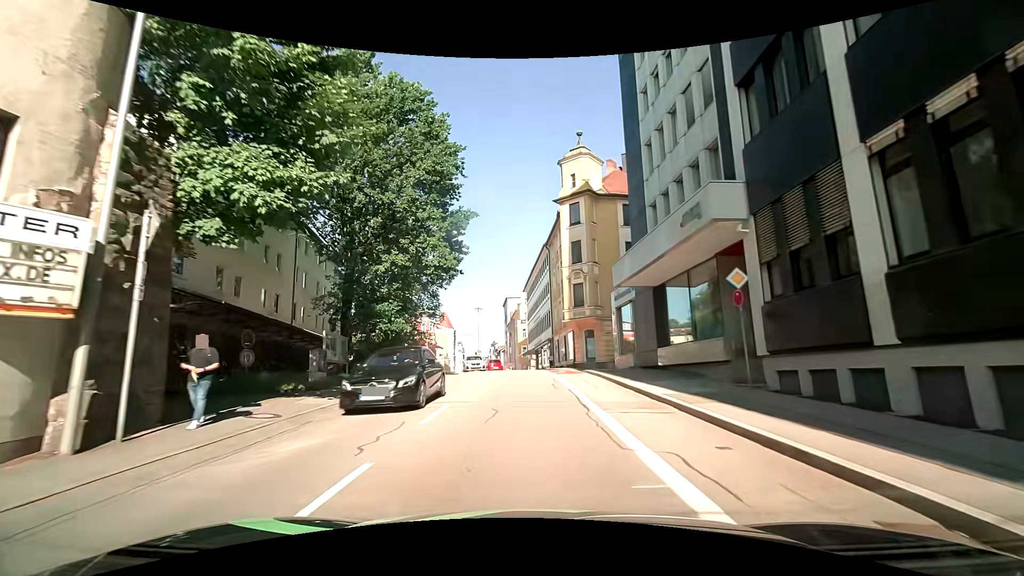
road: tertiary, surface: asphalt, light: Day
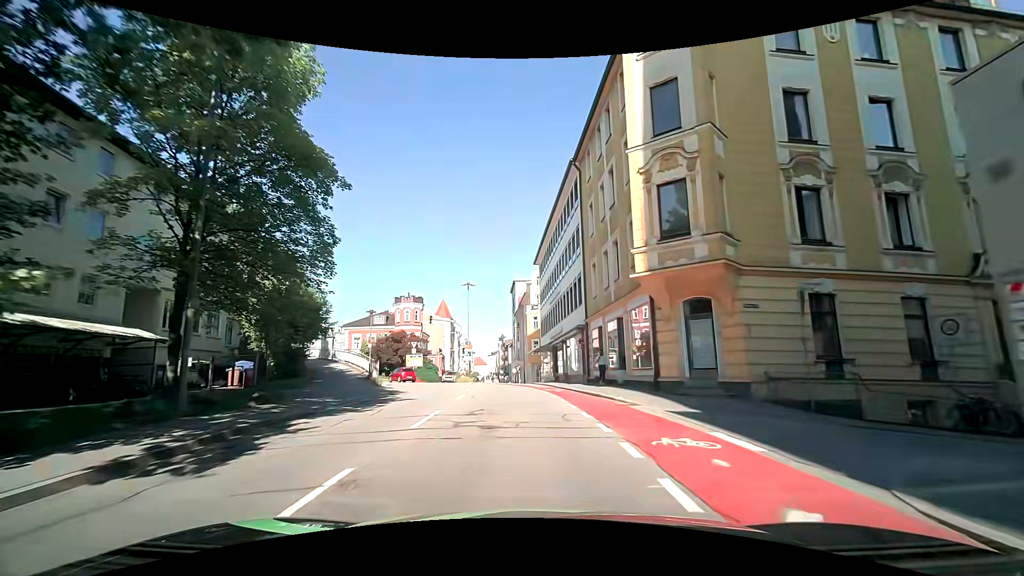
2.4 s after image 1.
(-0.5, +24.2) m; -4°
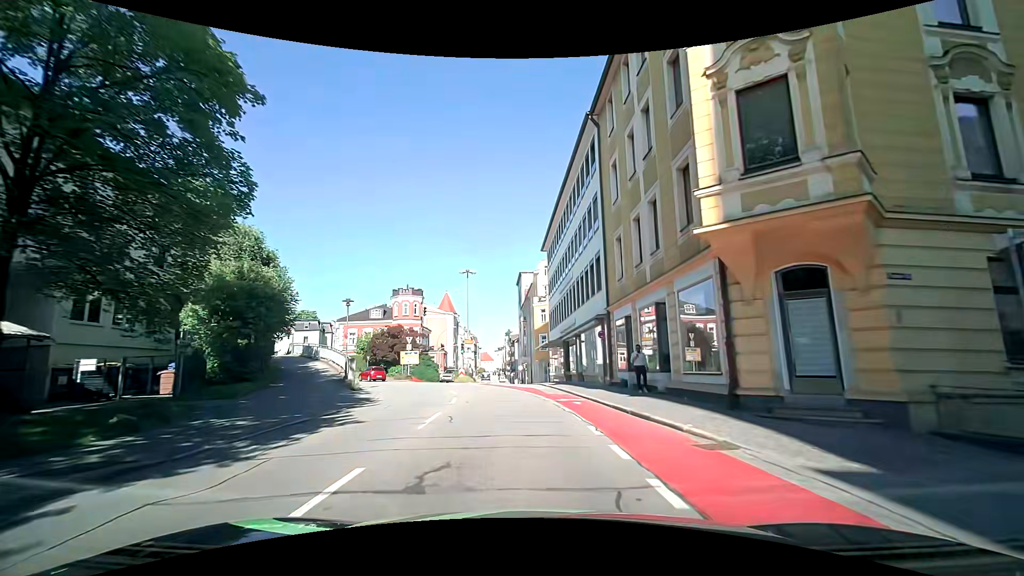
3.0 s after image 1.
(+0.1, +5.8) m; +3°
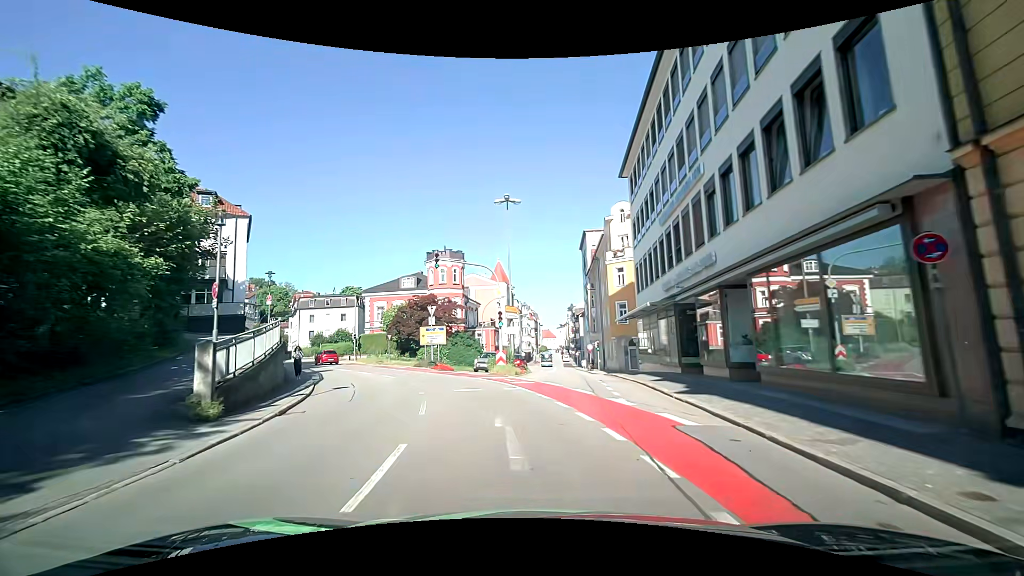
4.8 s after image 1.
(-1.0, +17.1) m; -9°
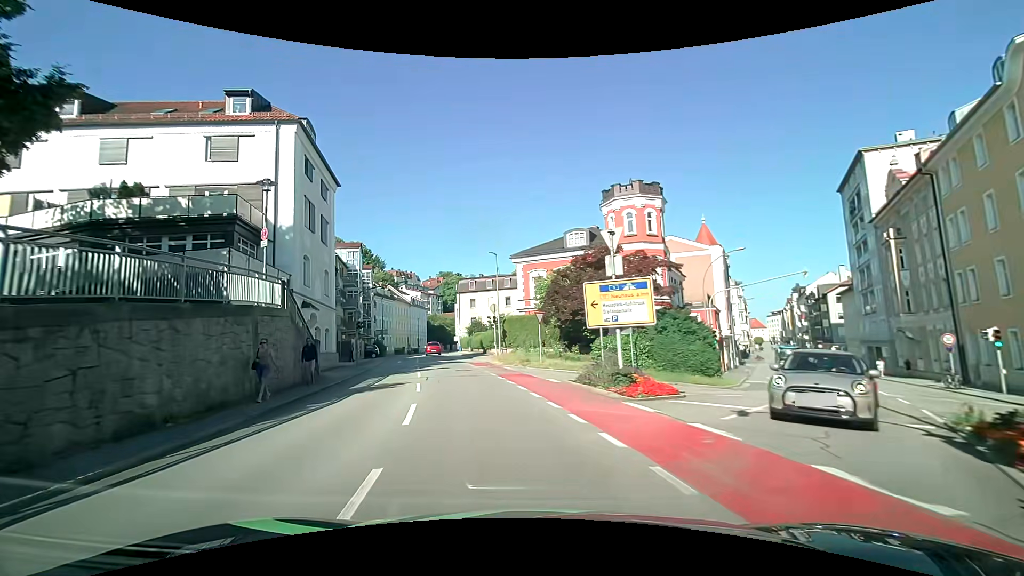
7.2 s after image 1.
(-3.3, +23.2) m; -19°
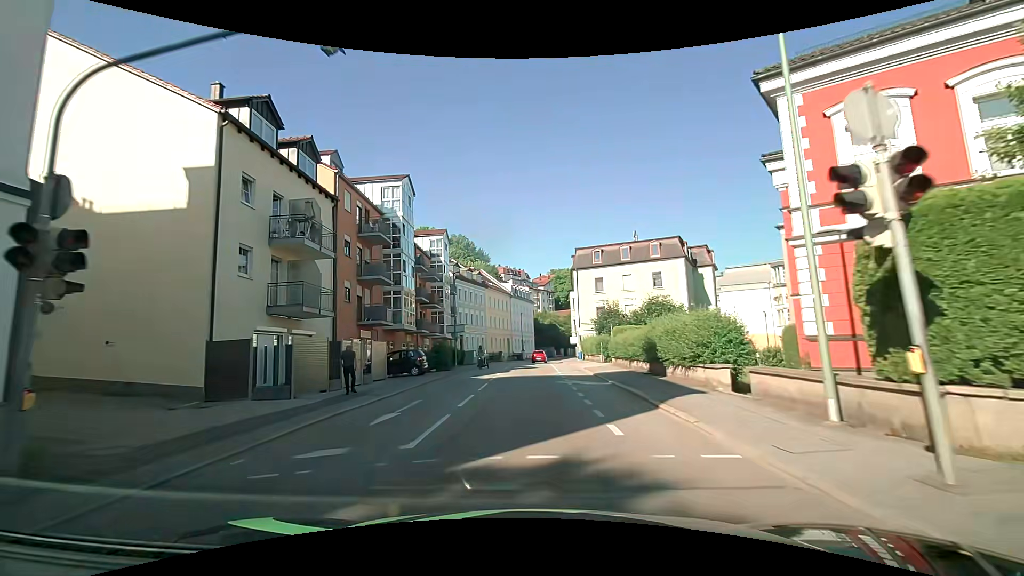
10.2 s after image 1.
(-5.0, +29.9) m; -14°
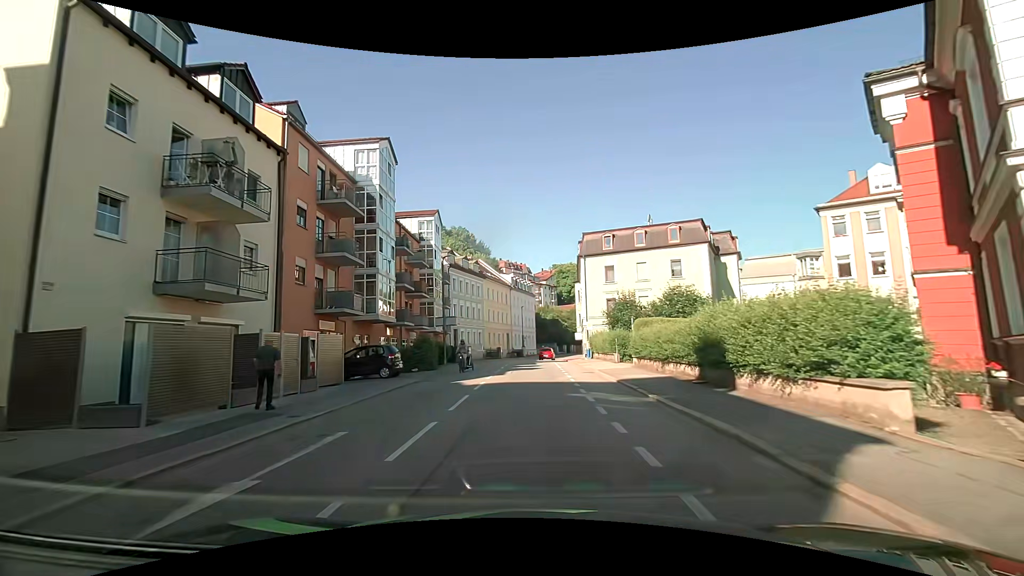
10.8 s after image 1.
(0.0, +6.1) m; 0°
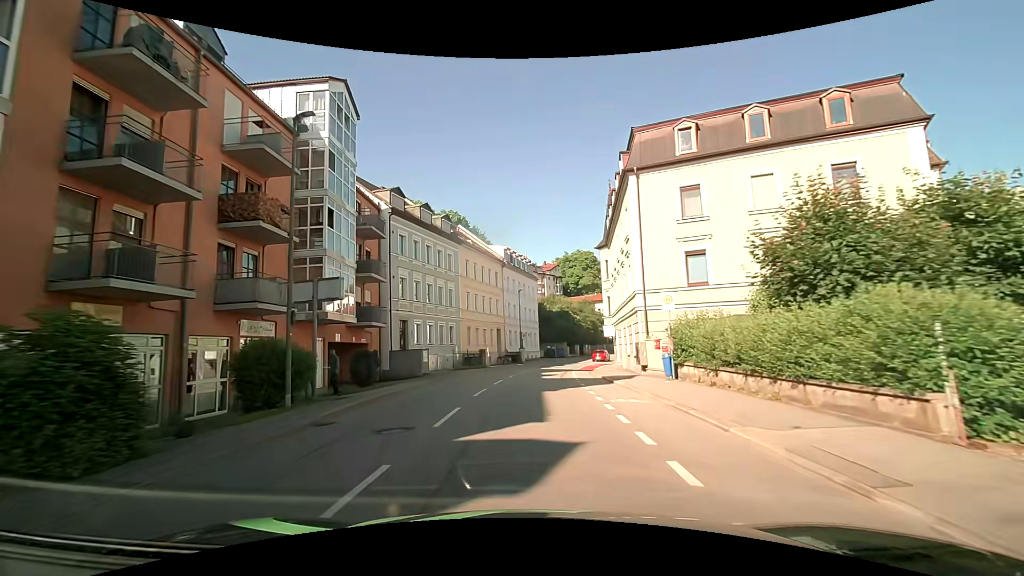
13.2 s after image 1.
(-0.1, +24.7) m; 0°
(0, +10) (0, +20) (0, +30) (+1, +40) (+3, +50) (+5, +59) (+9, +69) (+12, +78) (+17, +87) (+22, +96) m
